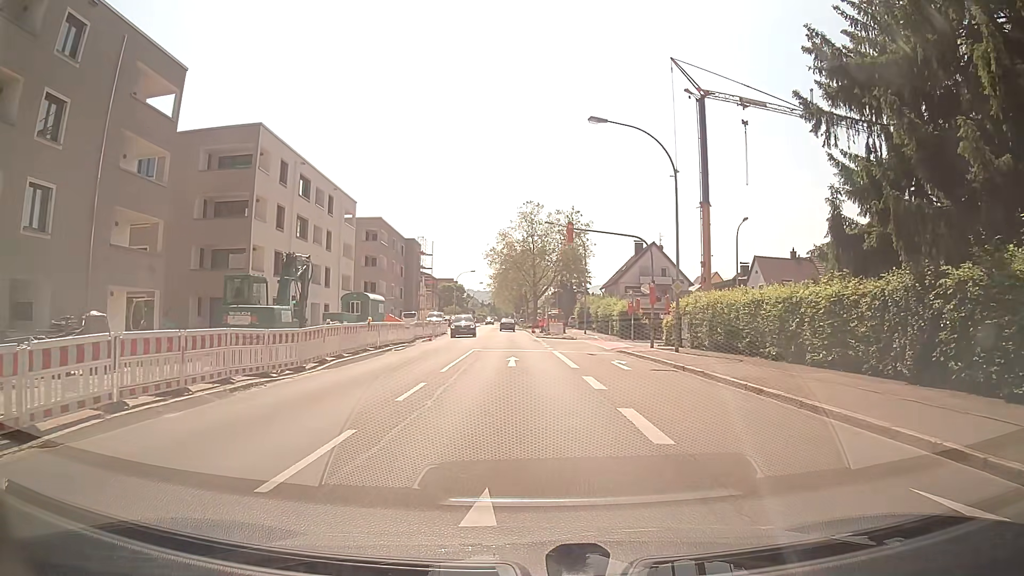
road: secondary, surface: asphalt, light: Day
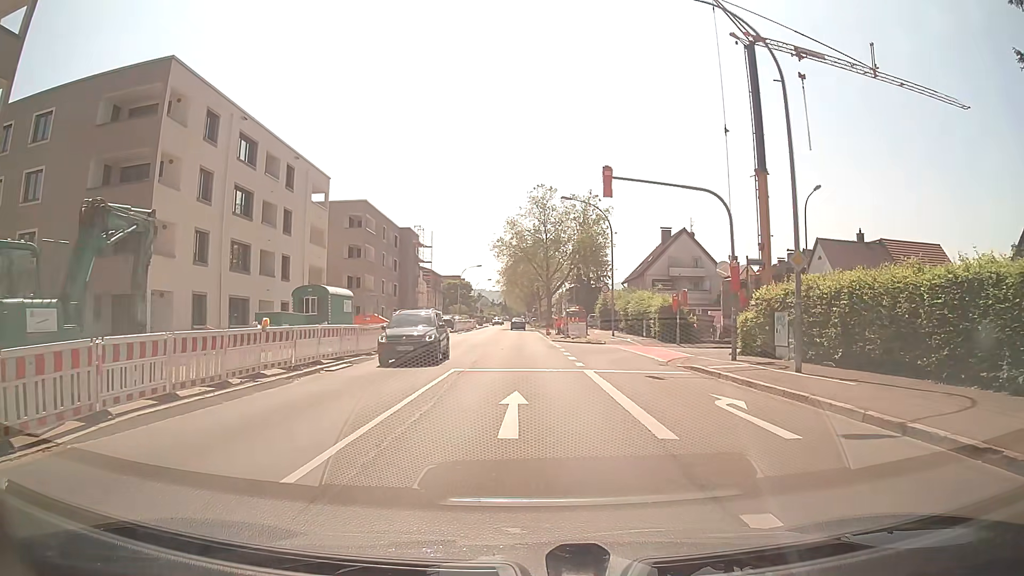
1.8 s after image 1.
(-0.3, +11.8) m; -2°
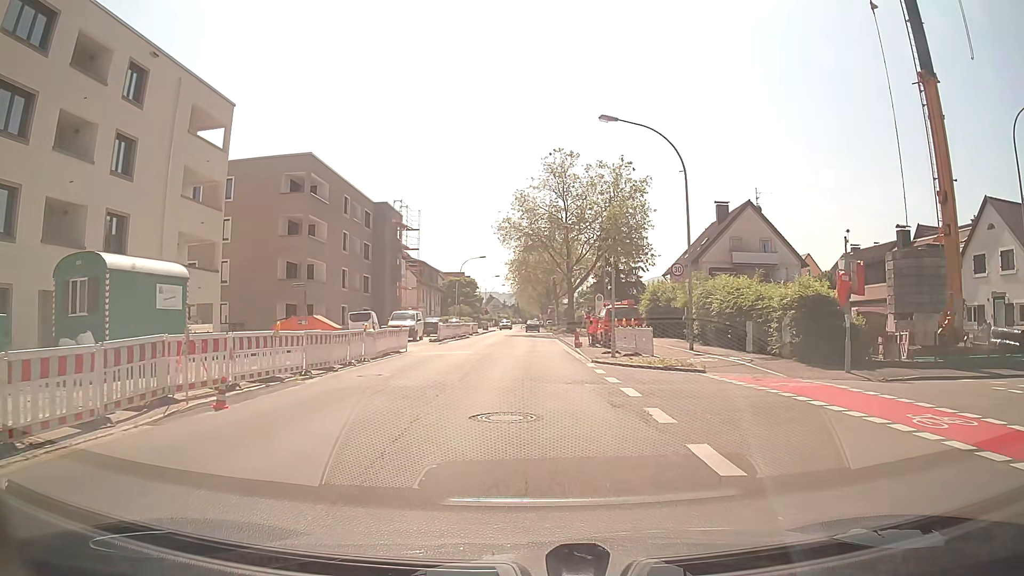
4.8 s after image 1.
(-0.1, +20.0) m; -1°
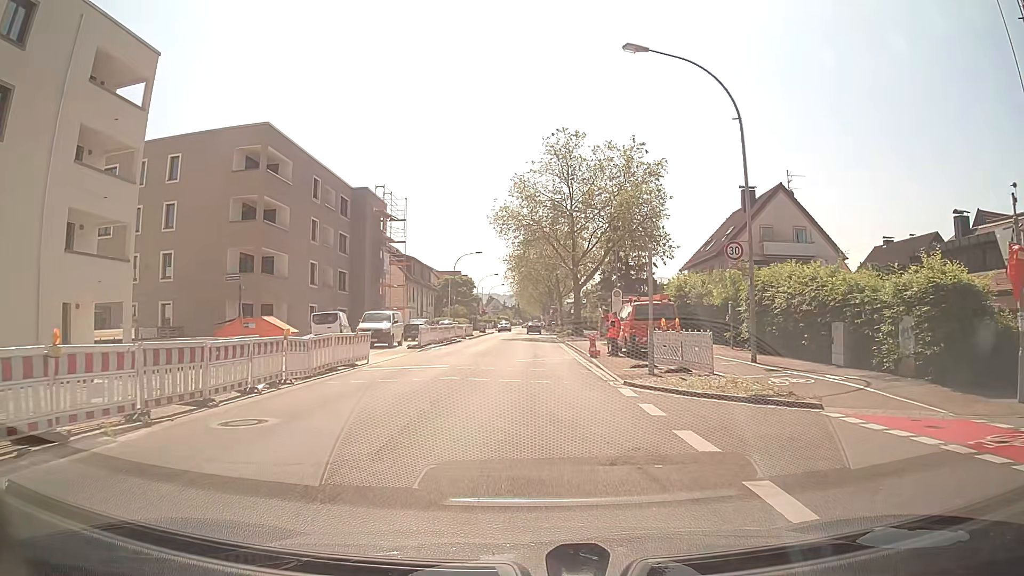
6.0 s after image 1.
(0.0, +7.9) m; +1°
(0, +10) (0, +20) (0, +30) (0, +40) (-1, +50) (-1, +60) (-1, +70) (-1, +80) (-1, +90) (-2, +100) m
